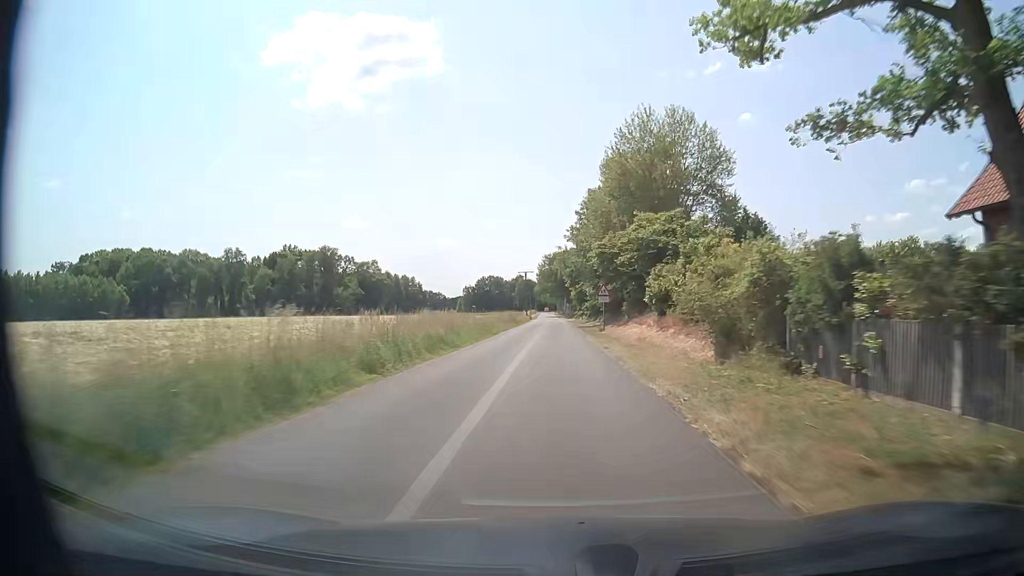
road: residential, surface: paved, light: Day
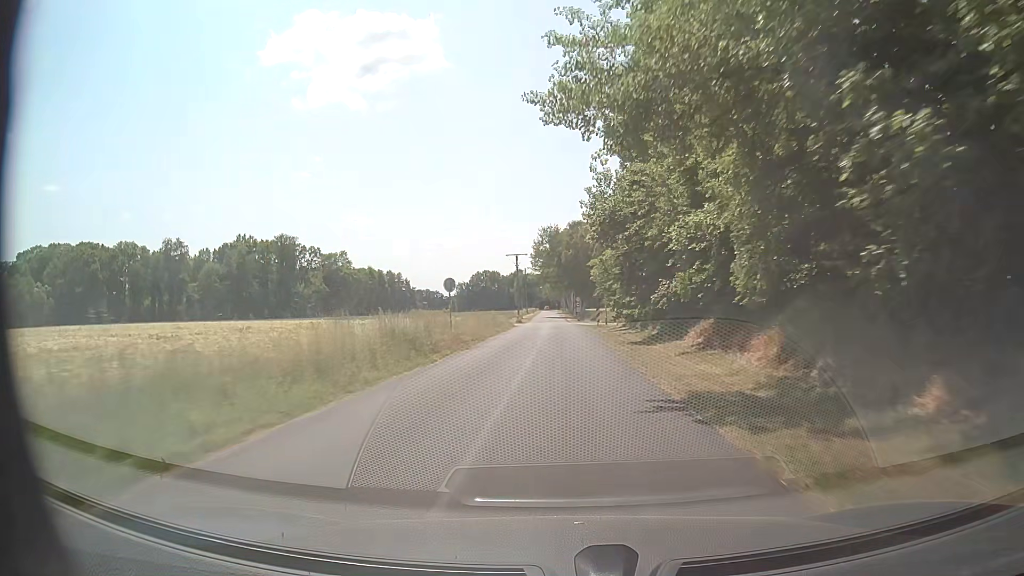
(+0.4, +44.8) m; 0°
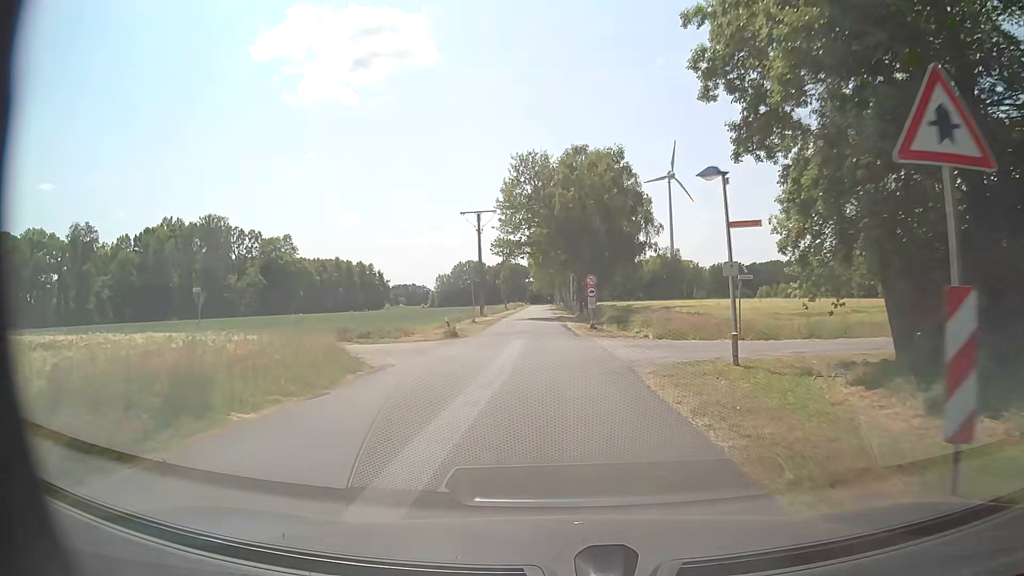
(+0.2, +44.1) m; +1°
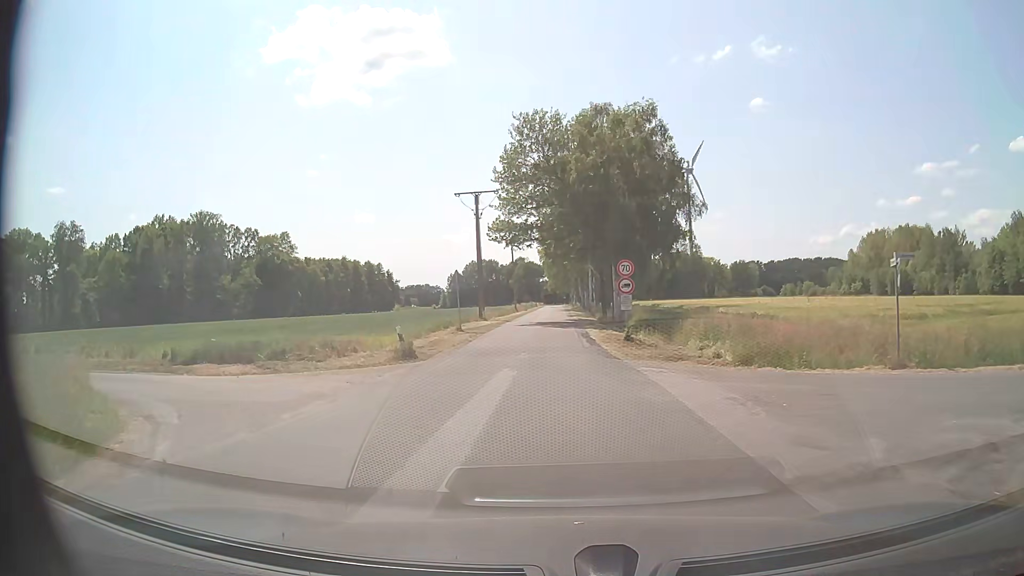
(-0.1, +11.4) m; -1°
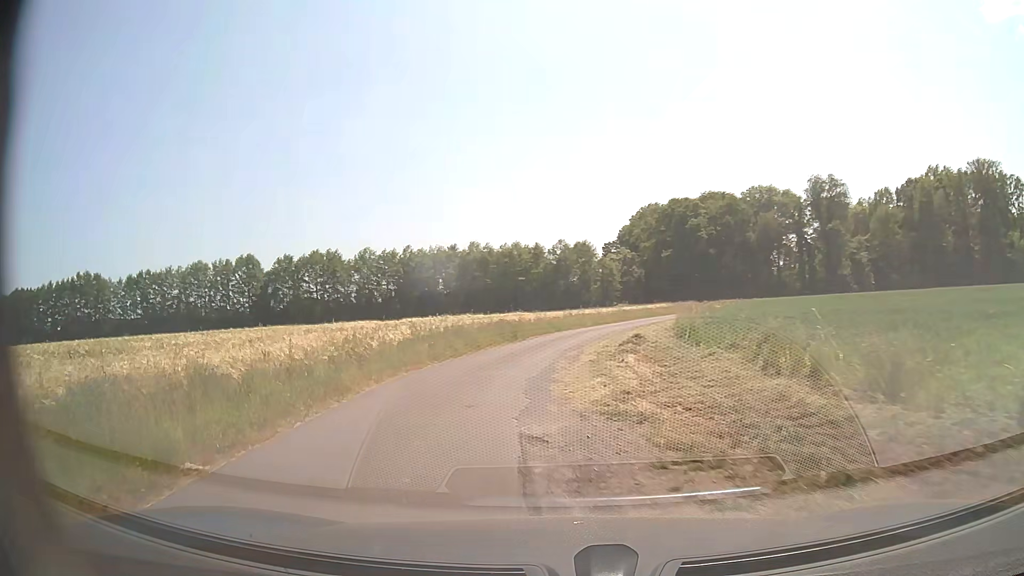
(-9.8, +16.8) m; -68°
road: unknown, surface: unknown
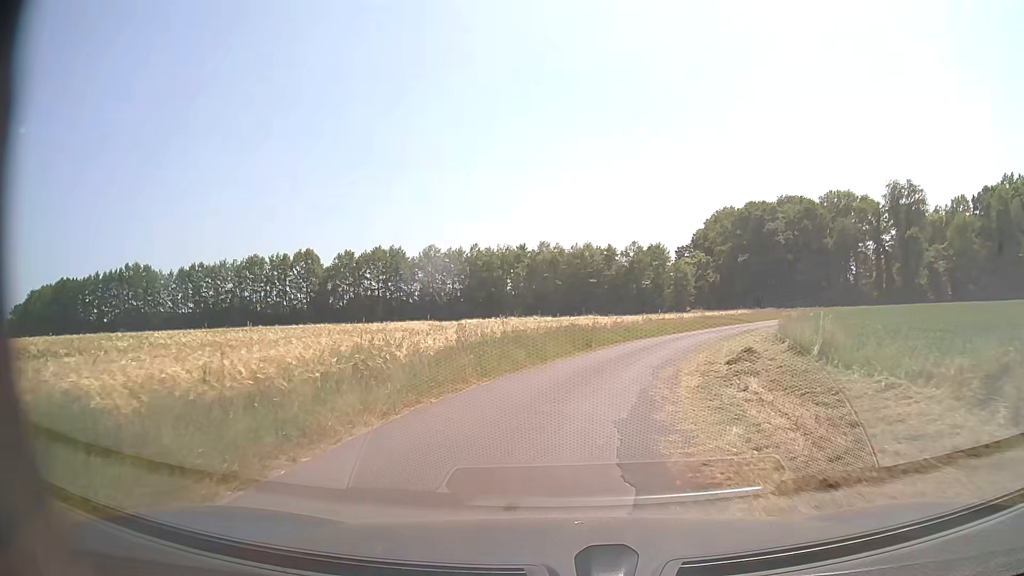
(-0.3, +5.2) m; -5°
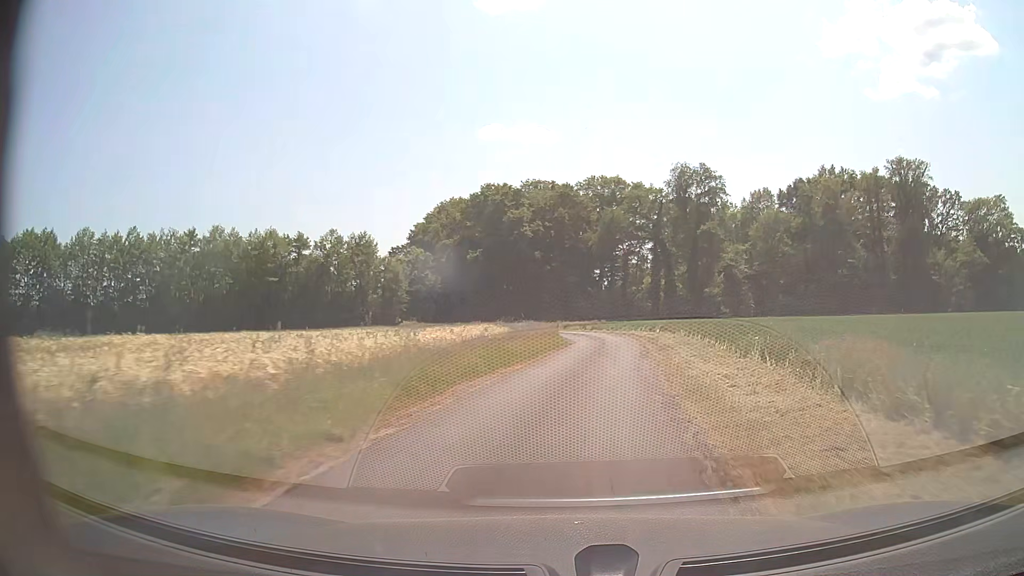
(+5.9, +33.7) m; +22°
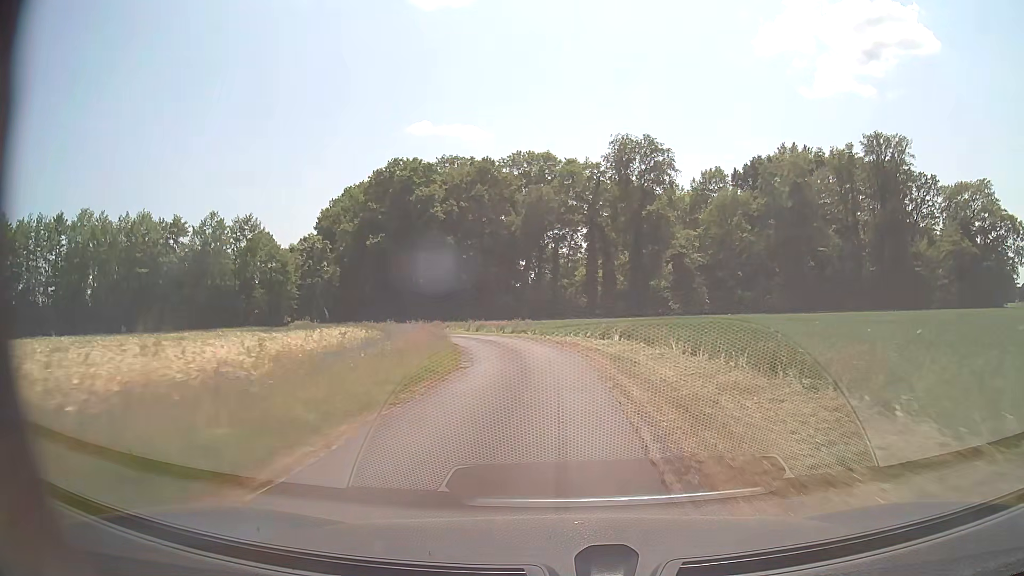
(+1.3, +17.3) m; +6°
(0, +10) (0, +20) (-2, +30) (-4, +40) (-7, +49) (-11, +58) (-16, +67) (-20, +76) (-24, +85) (-28, +94) m
